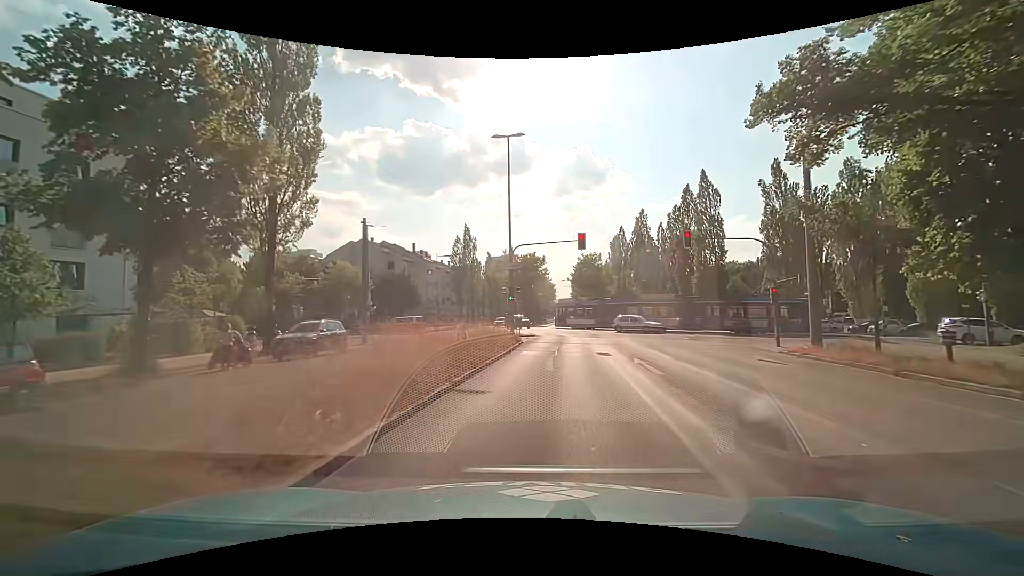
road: secondary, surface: asphalt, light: Day
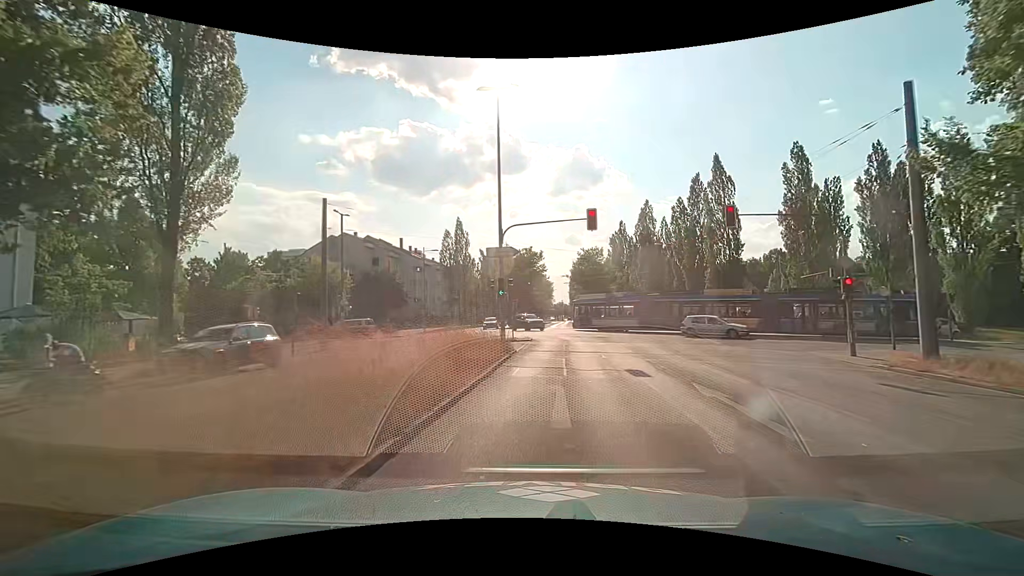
(0.0, +6.3) m; +1°
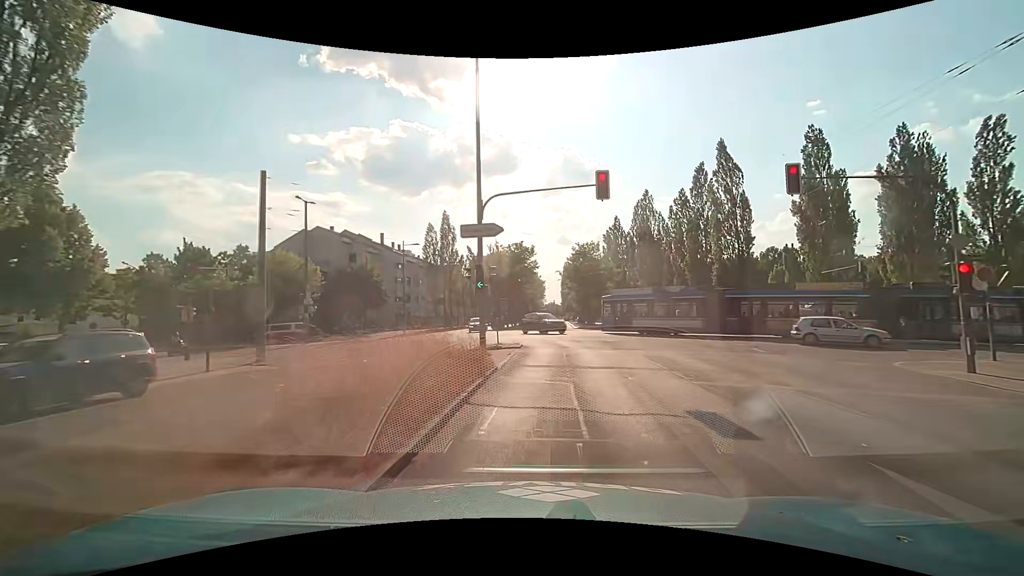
(0.0, +5.7) m; +1°
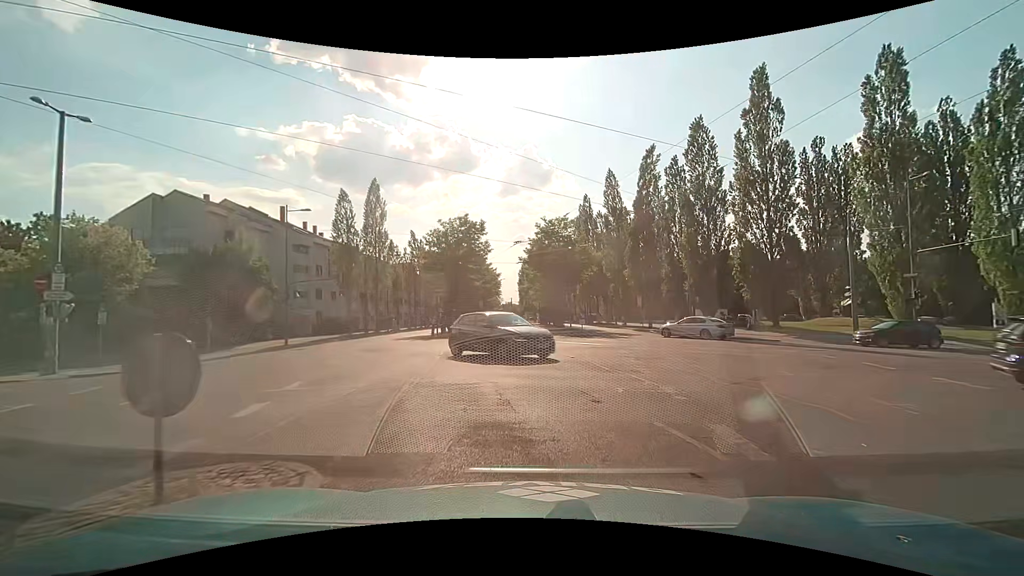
(+0.6, +17.9) m; +5°
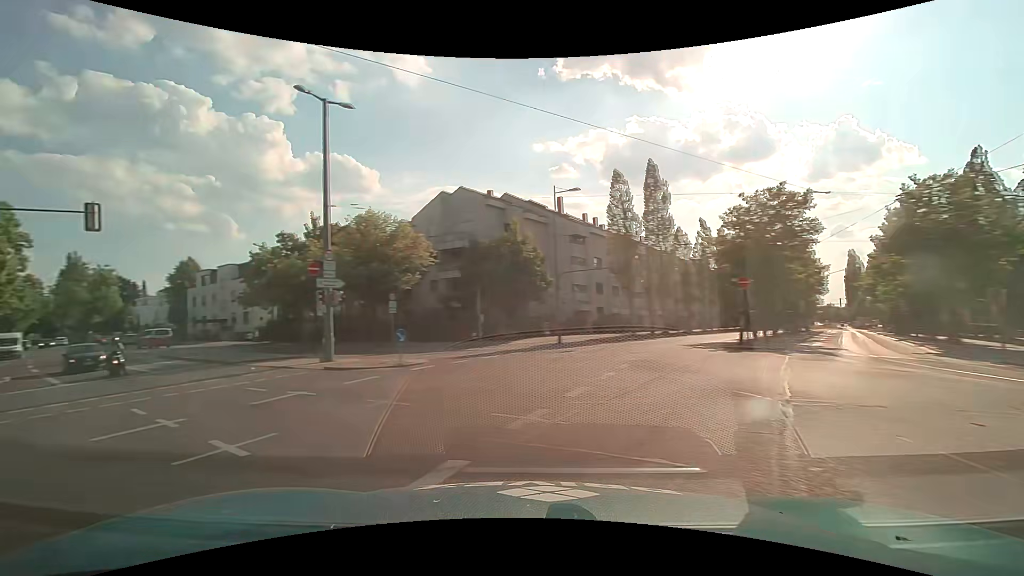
(-1.2, +7.9) m; -36°
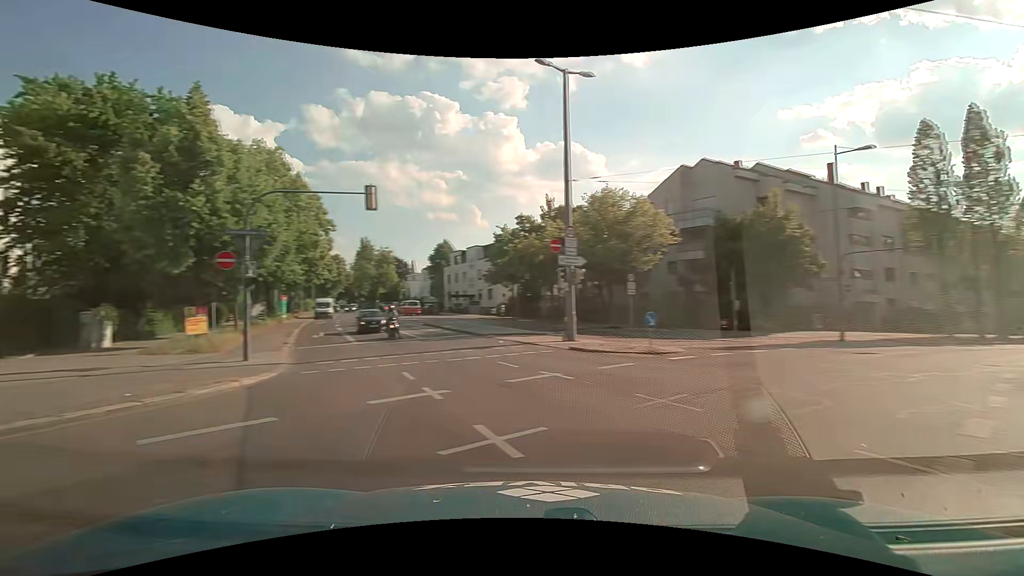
(-0.4, +2.1) m; -24°
